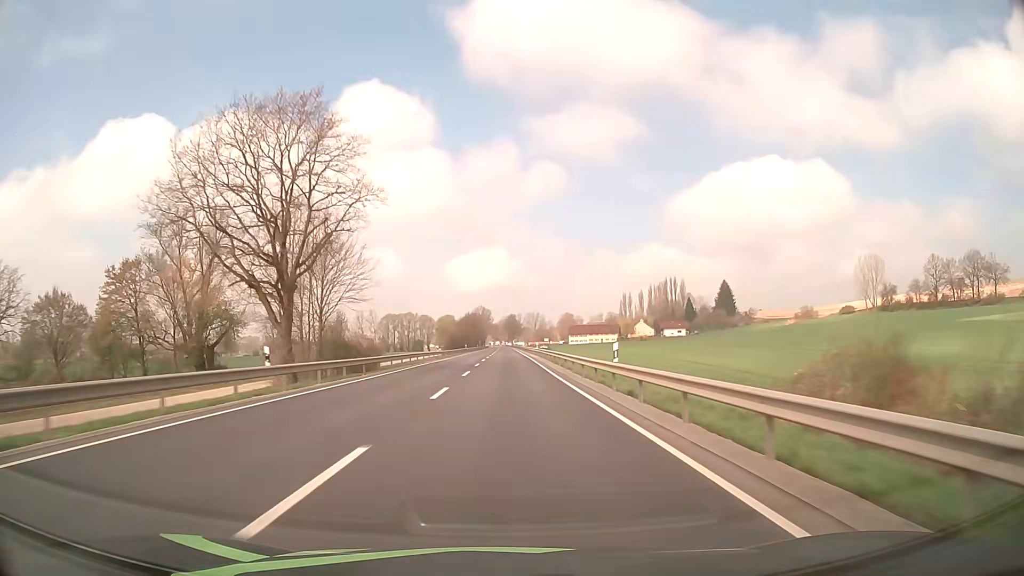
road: primary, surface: asphalt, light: Day
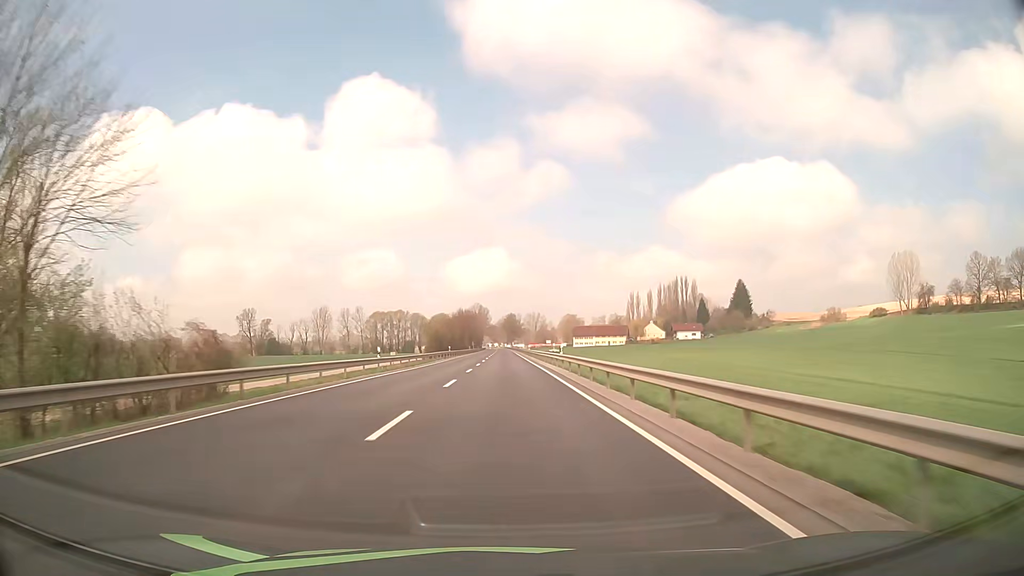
(+0.1, +31.7) m; 0°
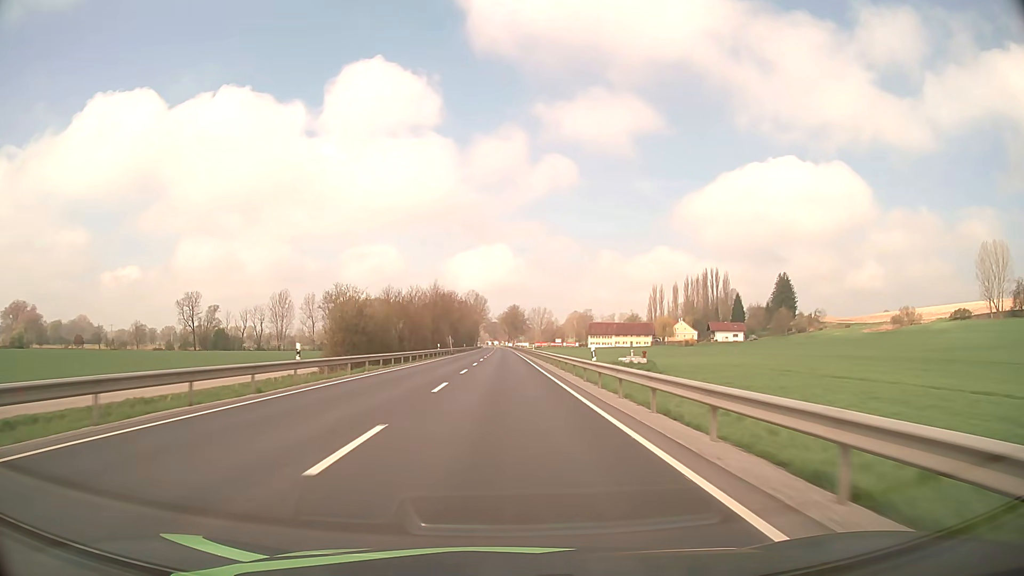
(0.0, +63.2) m; 0°
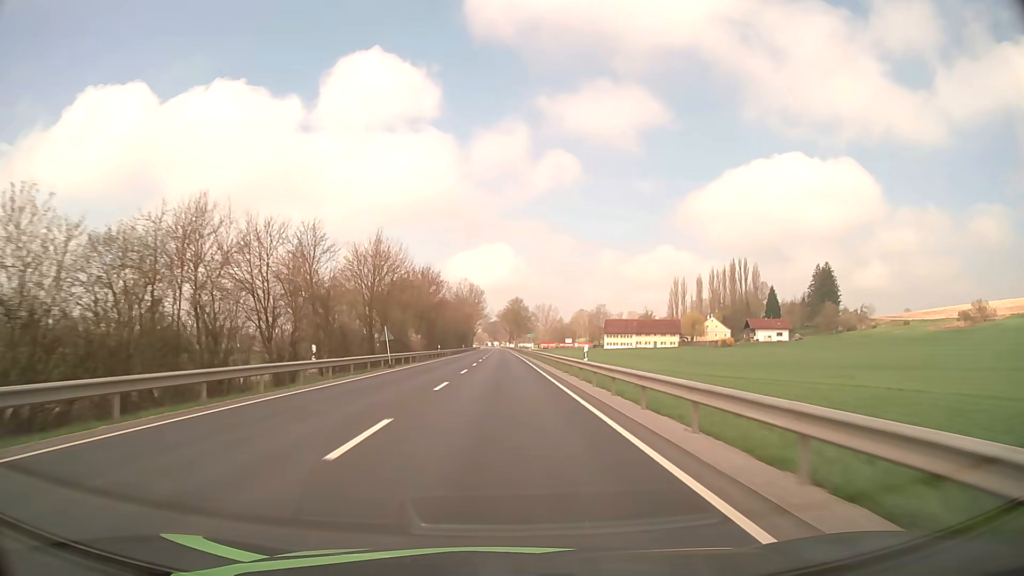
(0.0, +47.5) m; 0°
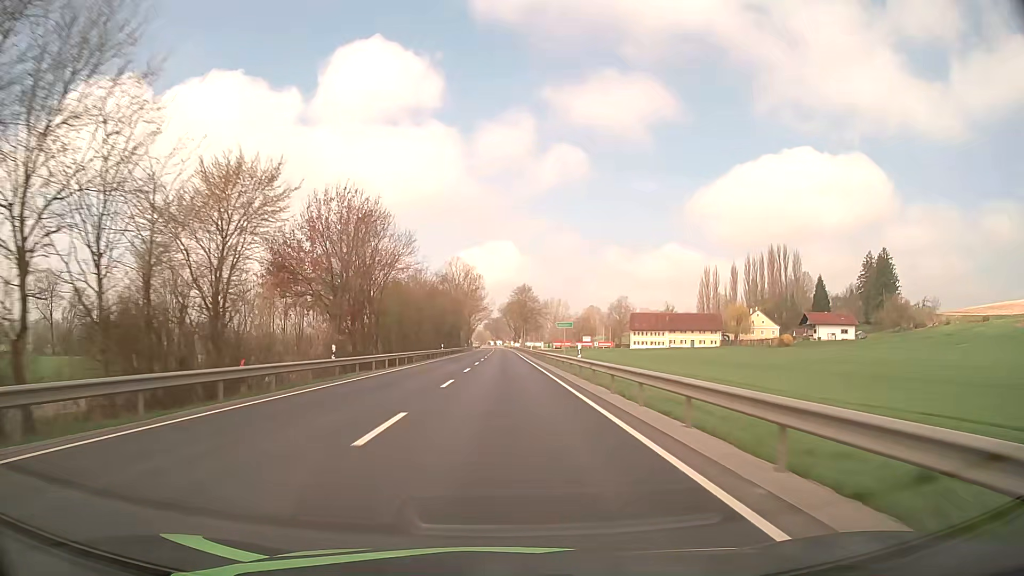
(-0.2, +47.5) m; 0°
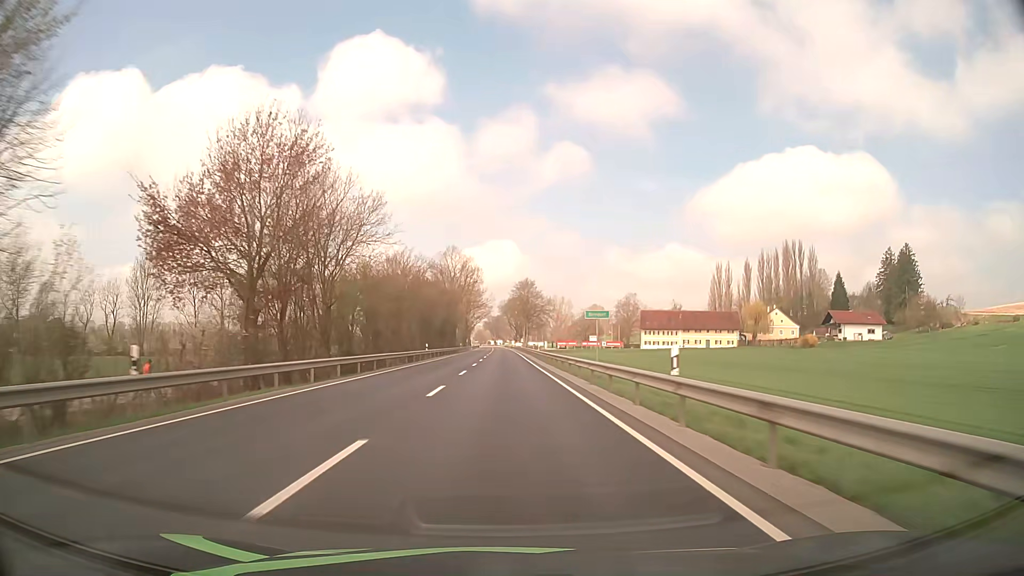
(0.0, +15.8) m; 0°
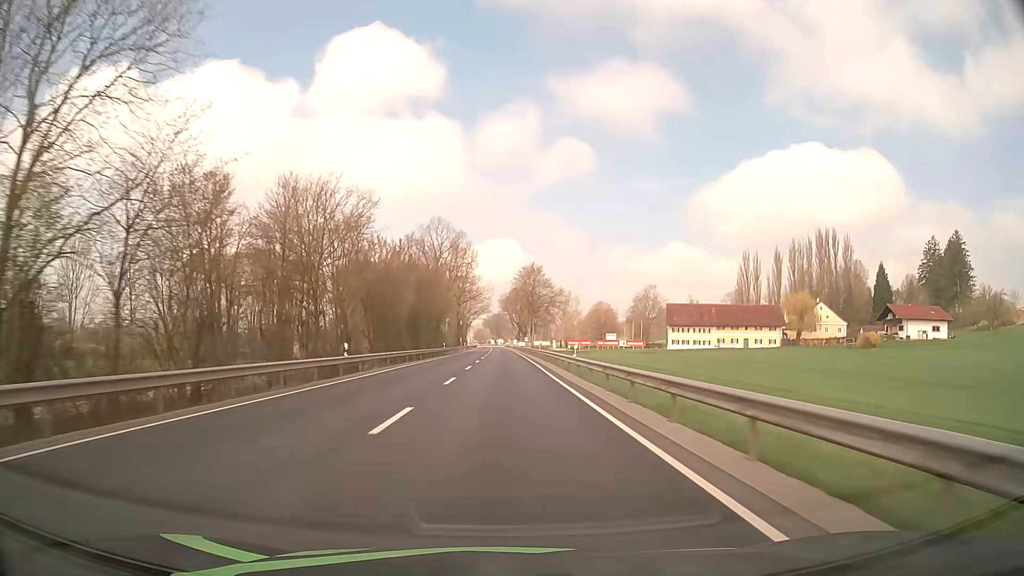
(0.0, +31.6) m; 0°
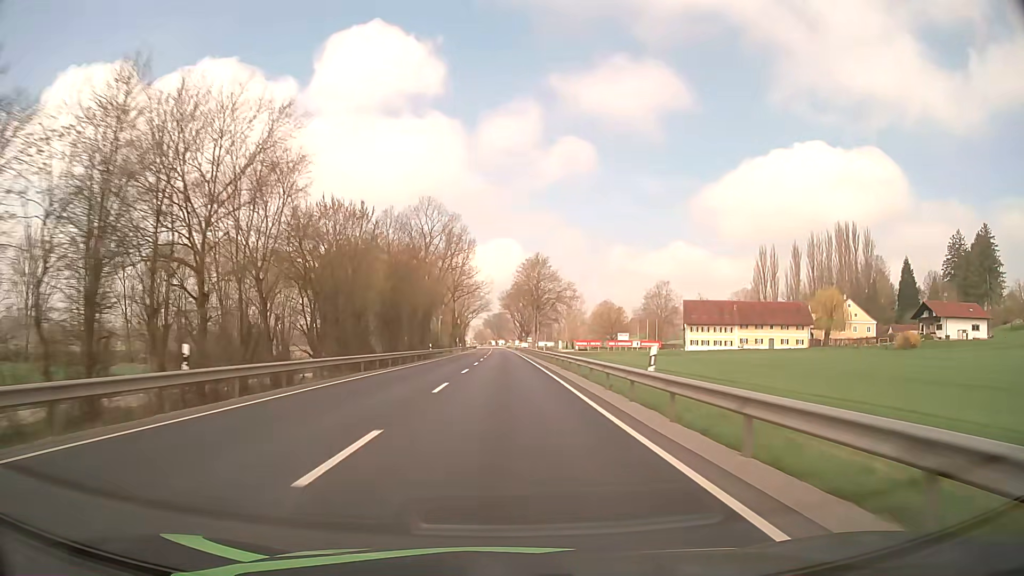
(0.0, +15.8) m; 0°
(0, +10) (0, +20) (0, +30) (0, +40) (0, +50) (0, +60) (0, +70) (0, +80) (0, +90) (-1, +100) m
